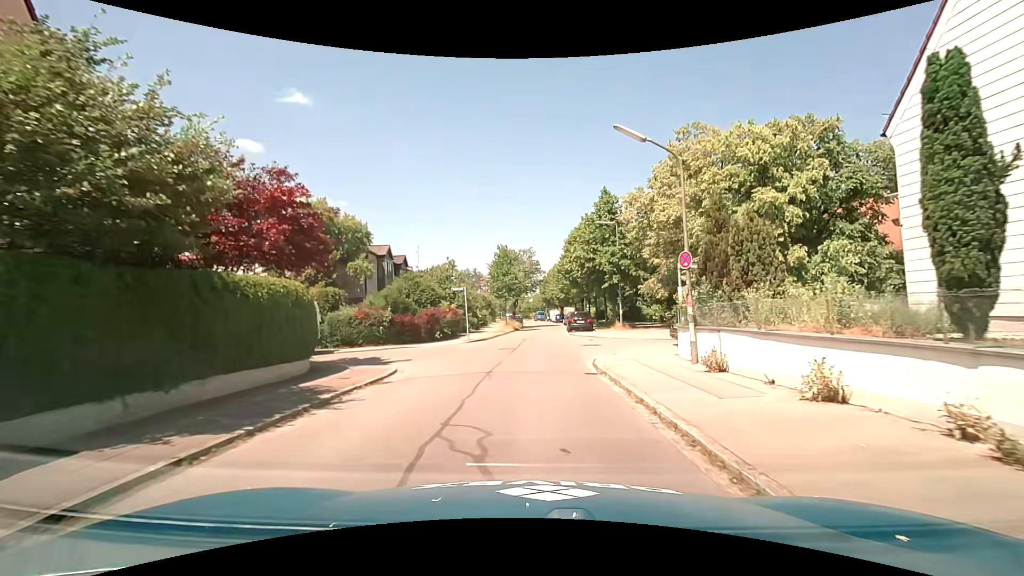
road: residential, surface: asphalt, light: Day
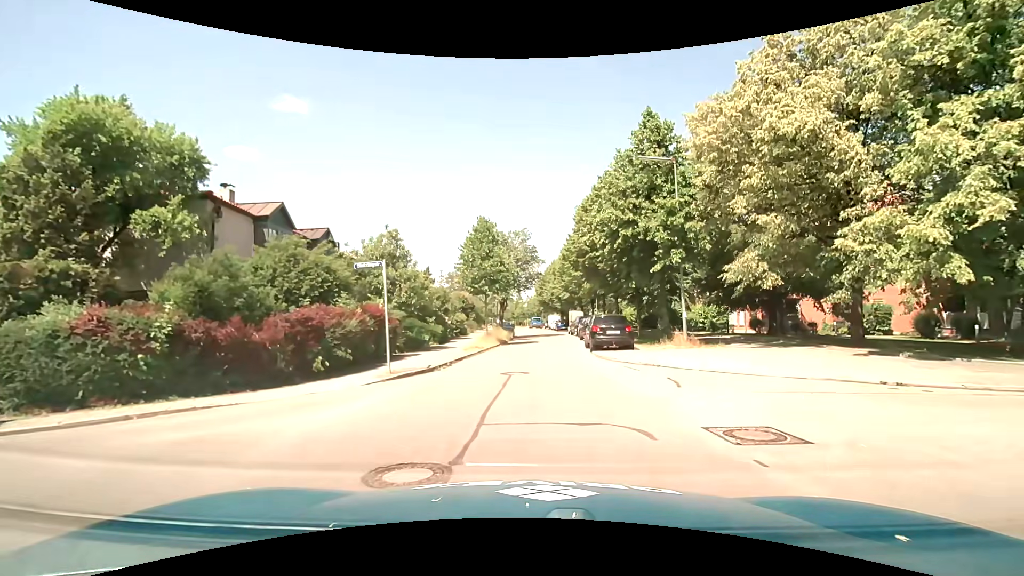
(+0.2, +15.9) m; 0°
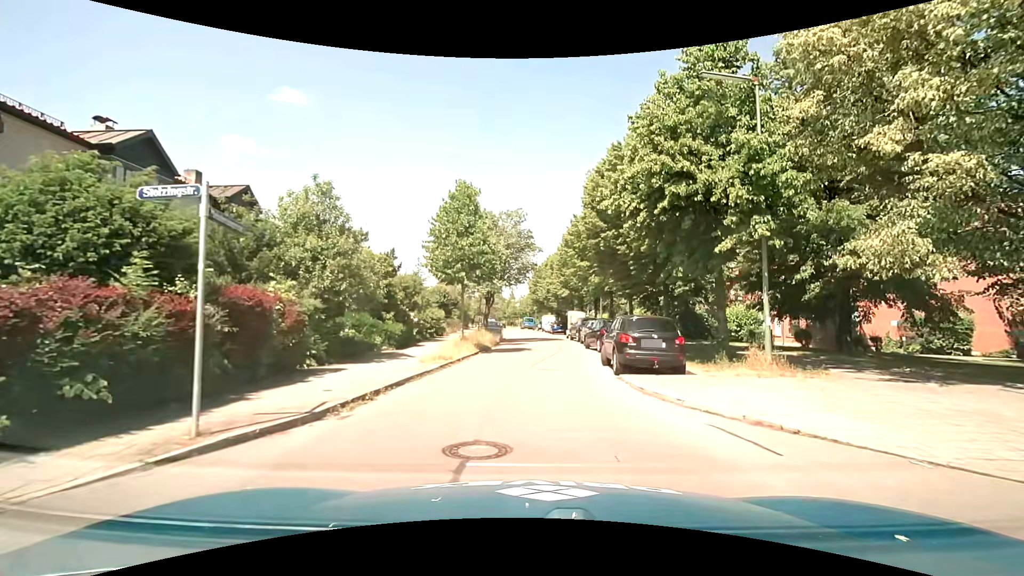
(+0.2, +7.9) m; +4°
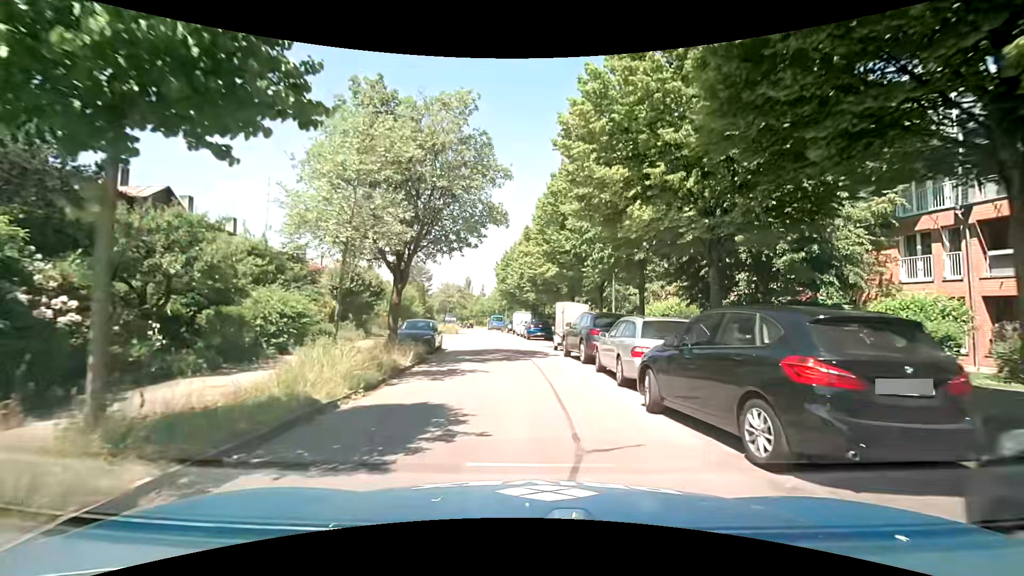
(+0.1, +18.1) m; +2°
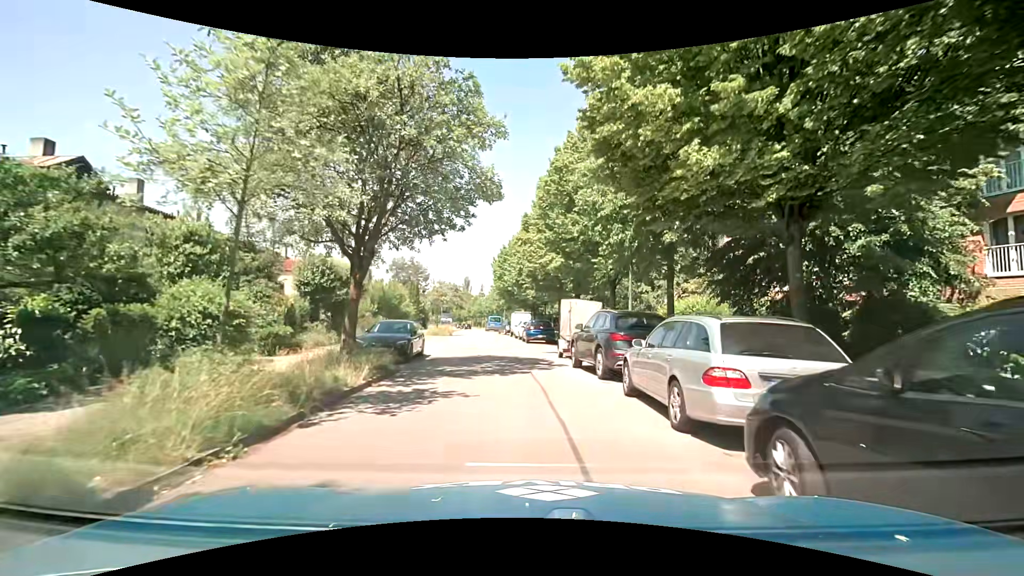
(0.0, +4.0) m; 0°
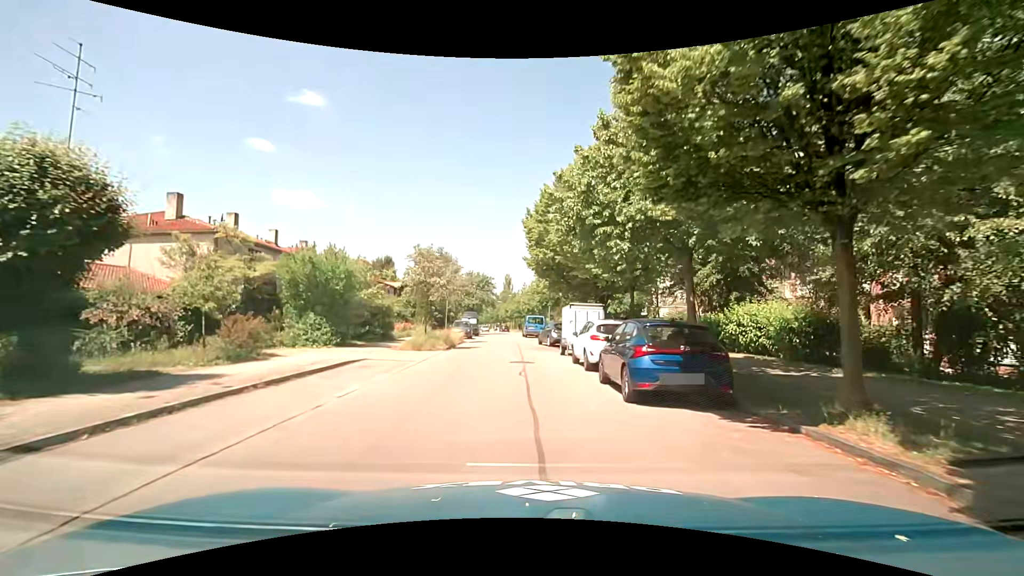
(-1.0, +21.7) m; -4°
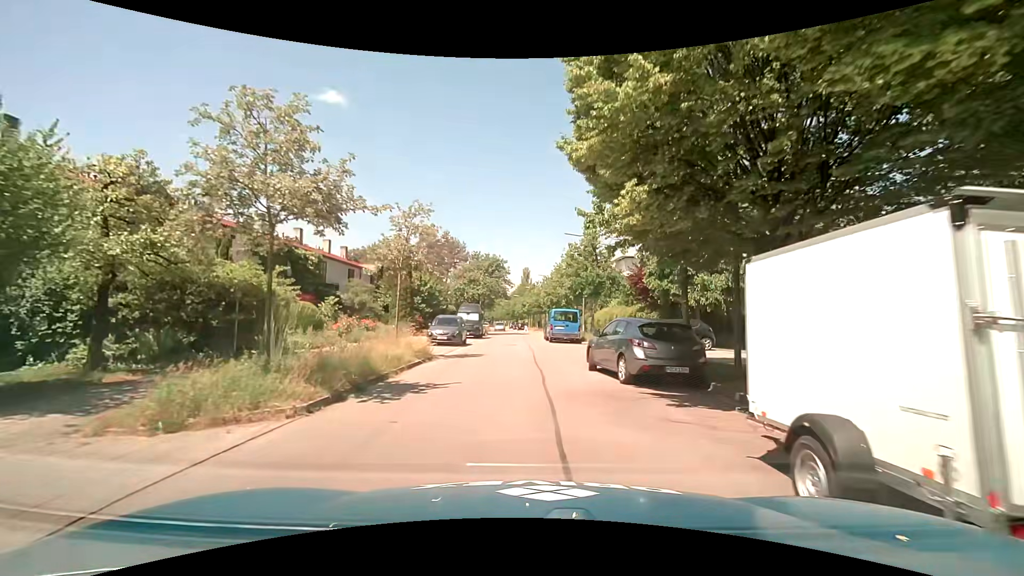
(-0.8, +17.2) m; -3°
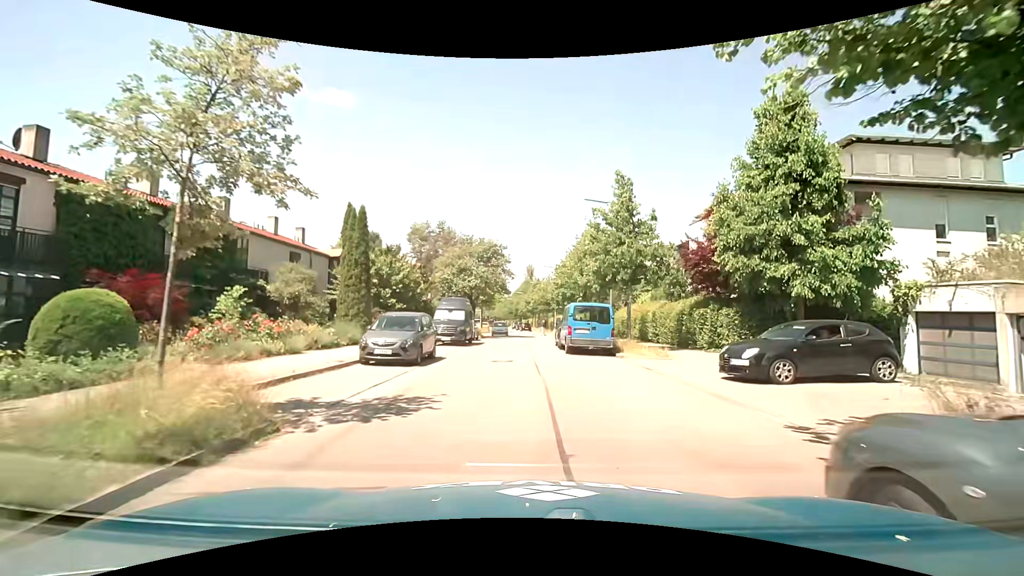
(0.0, +11.0) m; -1°
(+1, +10) (+1, +20) (0, +30) (+1, +40) (+1, +50) (0, +60) (-1, +70) (-2, +80) (-3, +90) (-4, +99) m
